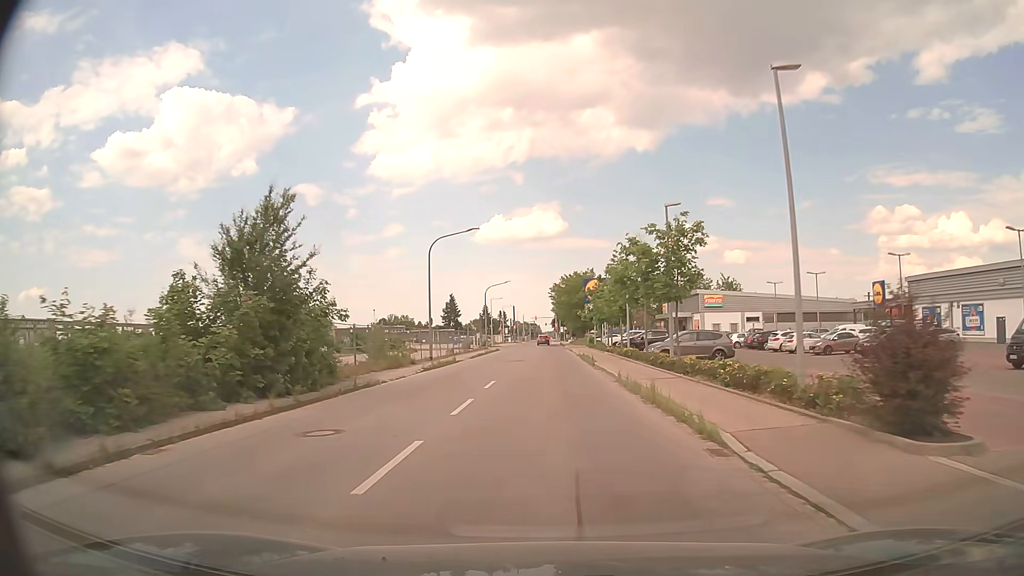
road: residential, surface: asphalt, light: Day
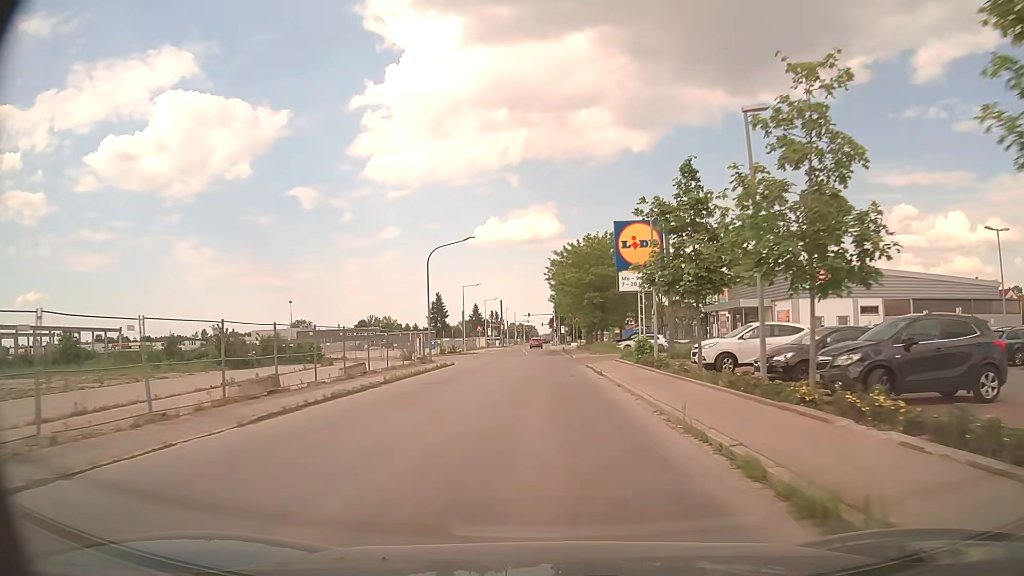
(+0.1, +35.7) m; 0°
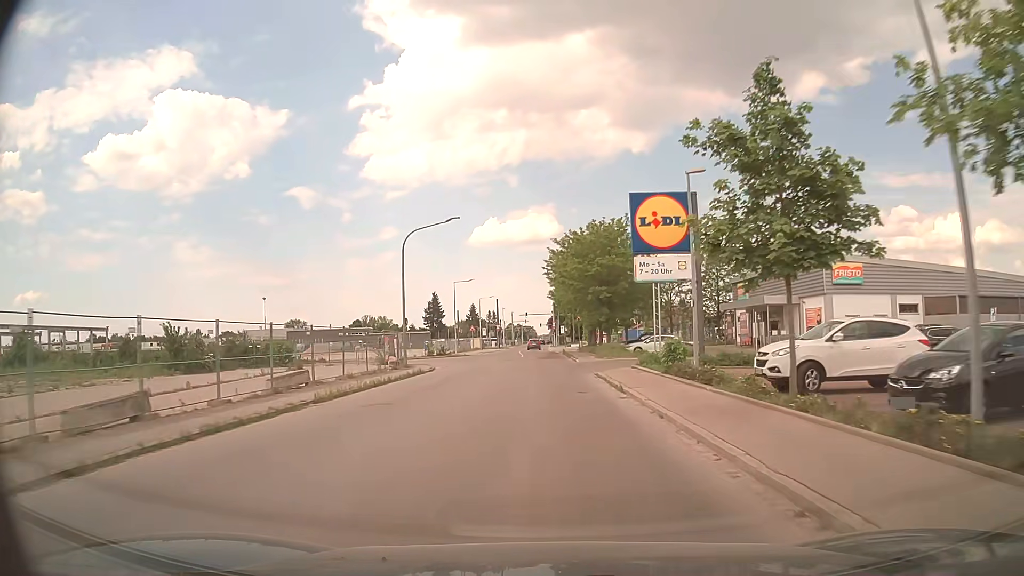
(0.0, +7.1) m; 0°
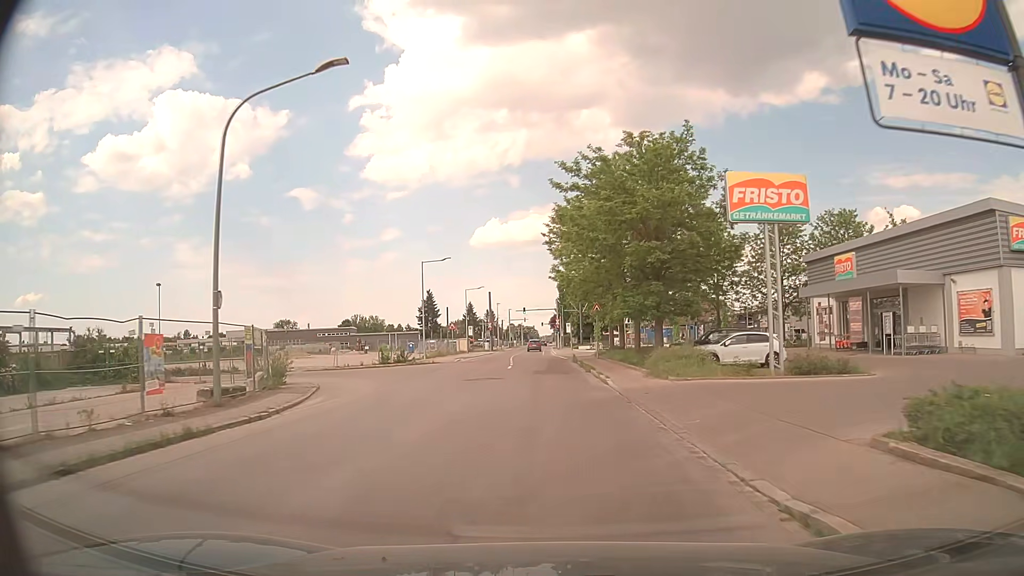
(+0.1, +20.9) m; 0°
